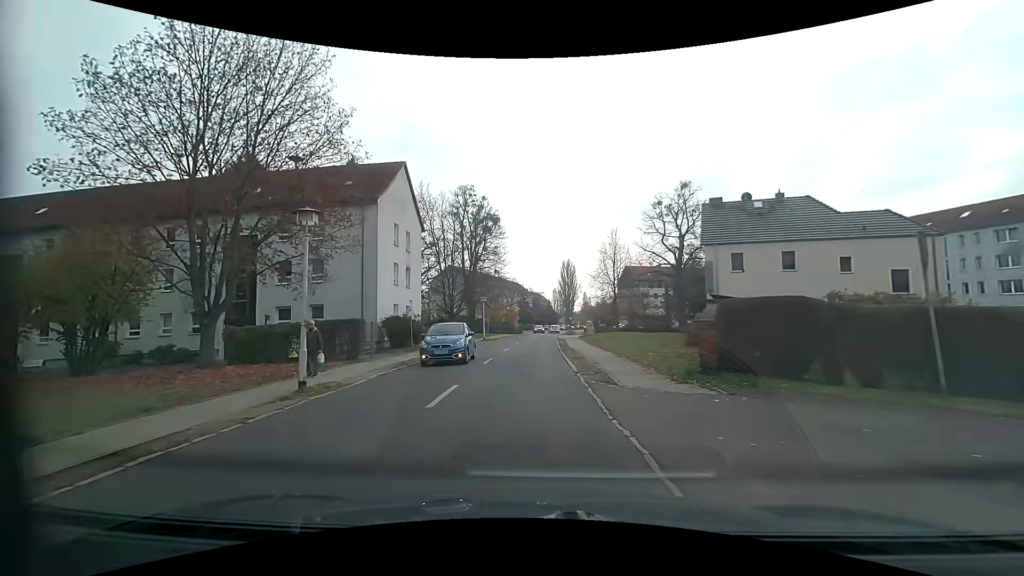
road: residential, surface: asphalt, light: Day
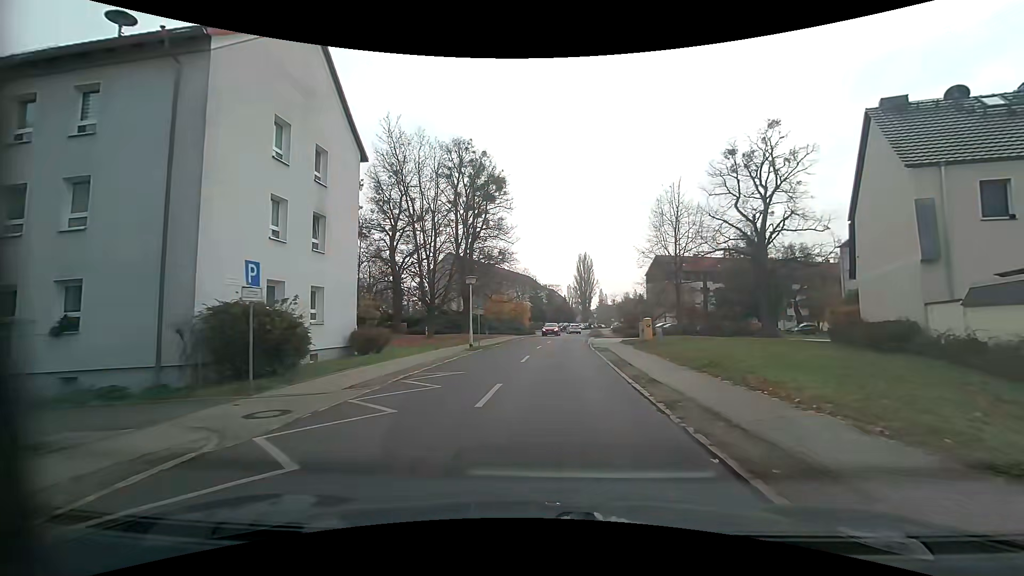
(-0.4, +18.3) m; -1°
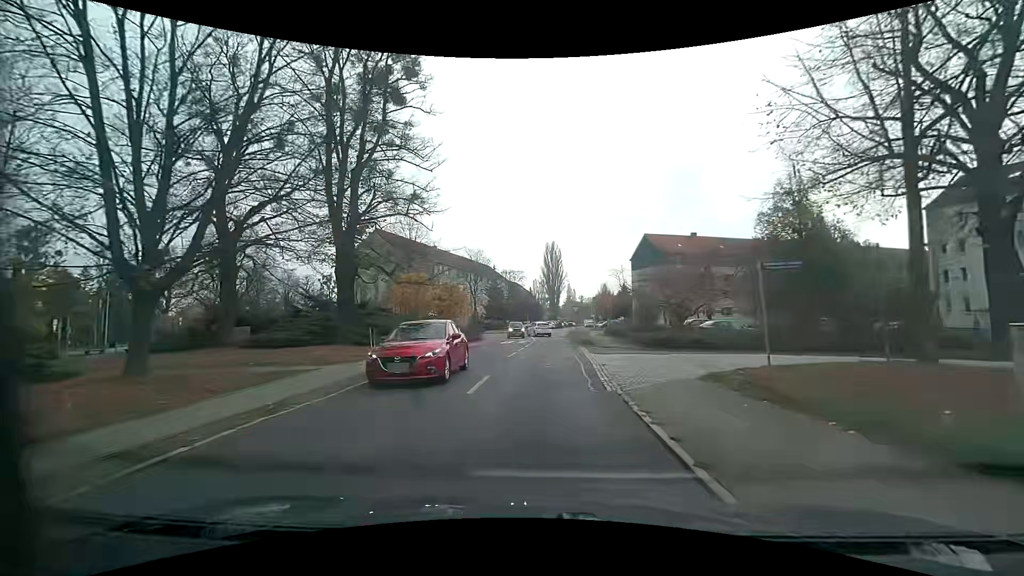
(+1.3, +25.4) m; +4°
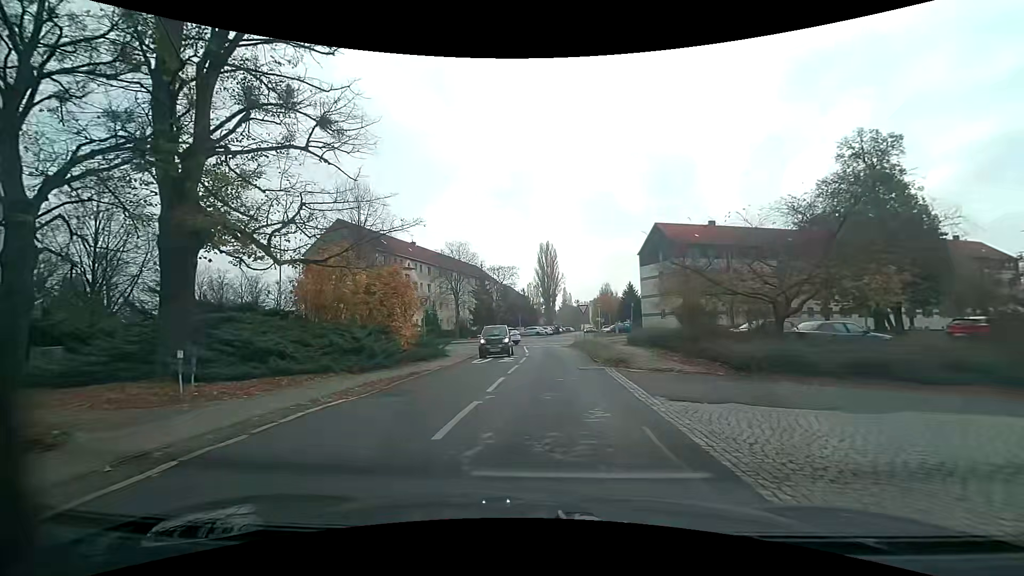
(+0.1, +12.6) m; +1°
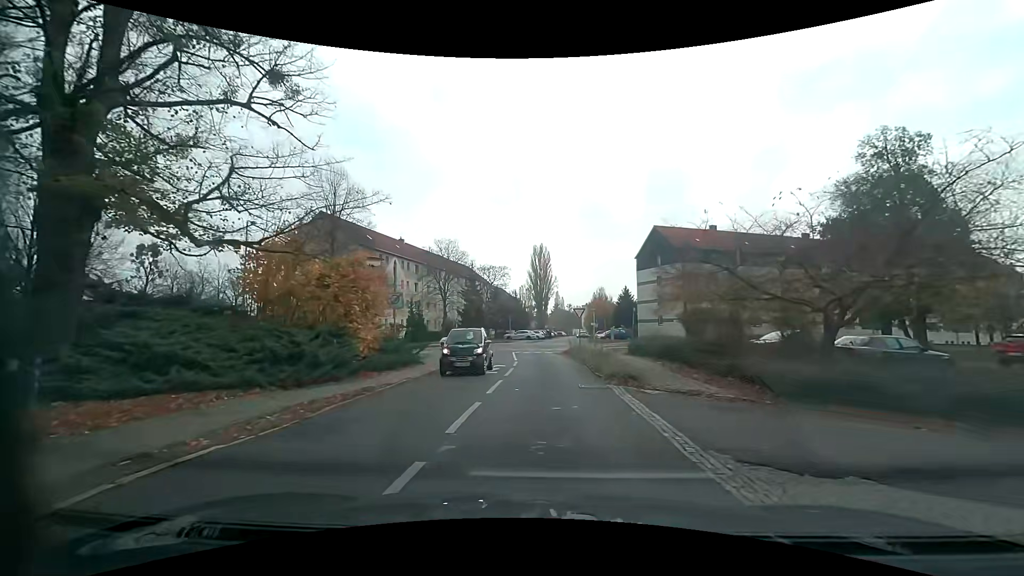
(0.0, +3.4) m; 0°
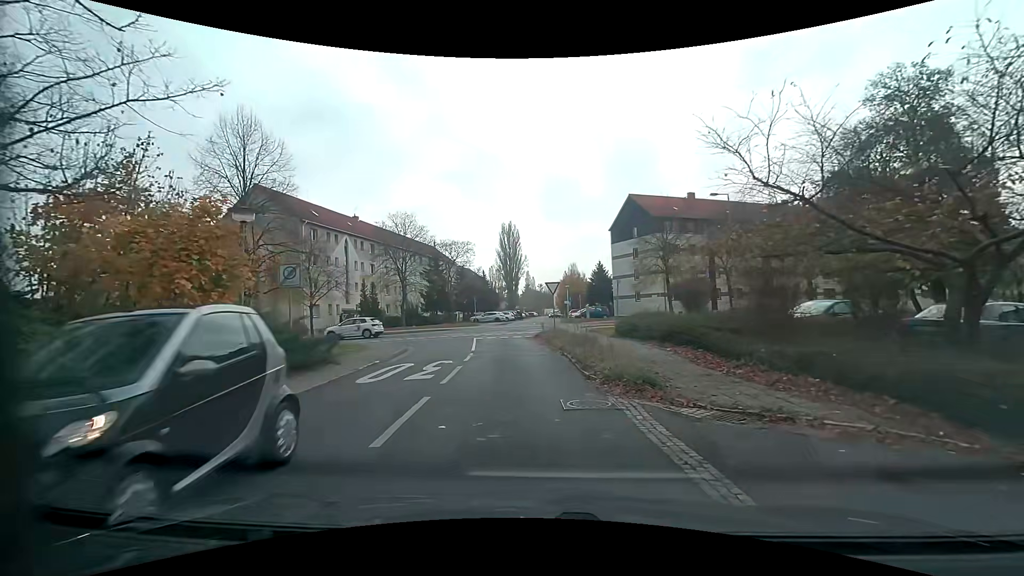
(+0.3, +5.8) m; +4°
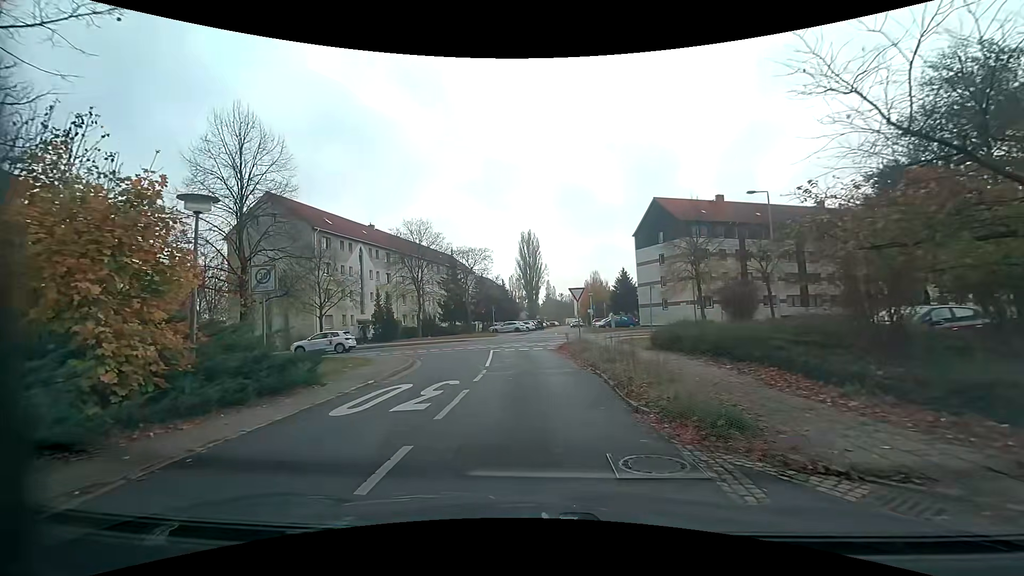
(0.0, +2.6) m; -2°
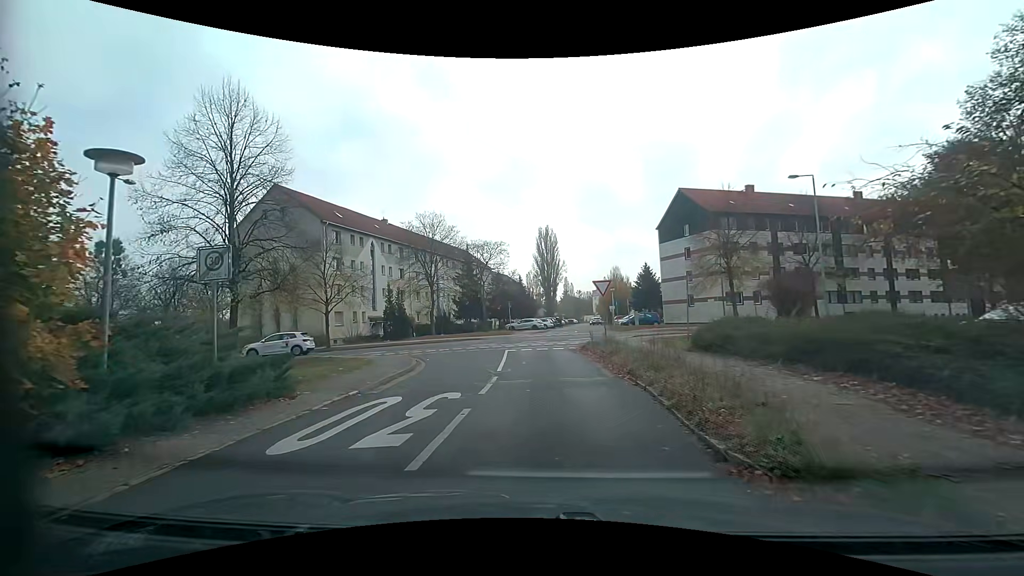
(-0.1, +2.6) m; -4°
